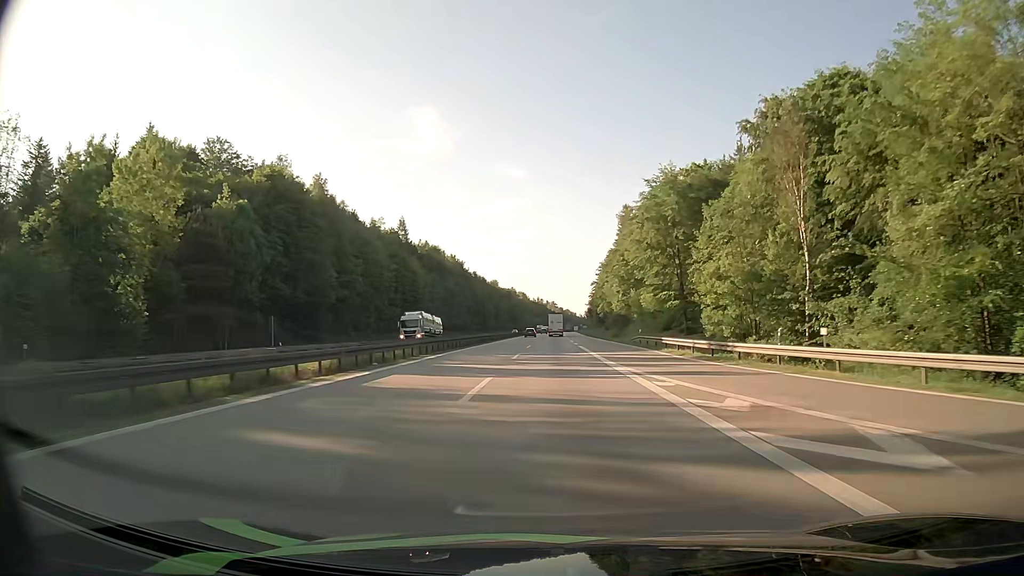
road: motorway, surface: asphalt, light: Day
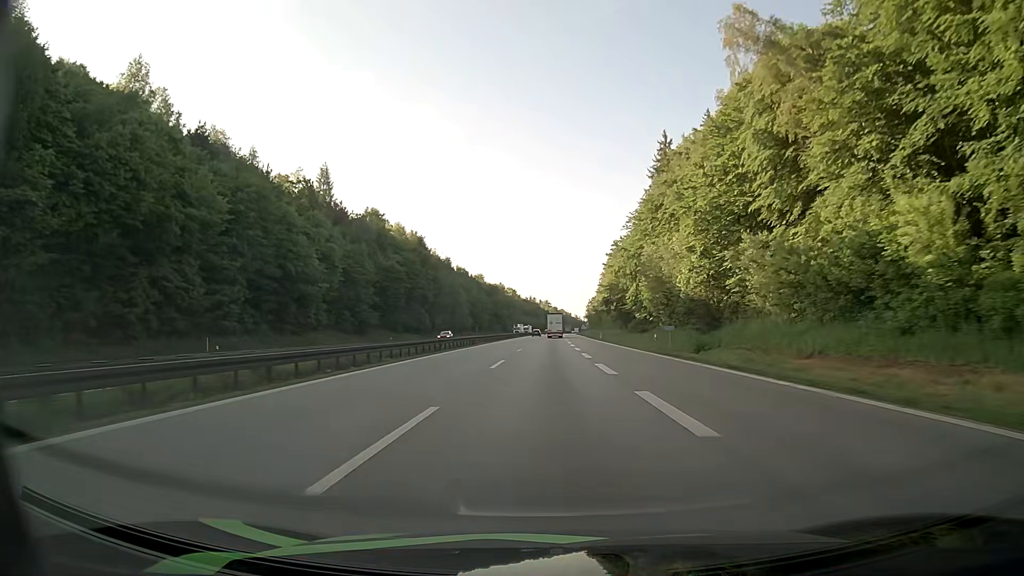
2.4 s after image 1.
(+0.3, +61.8) m; +1°
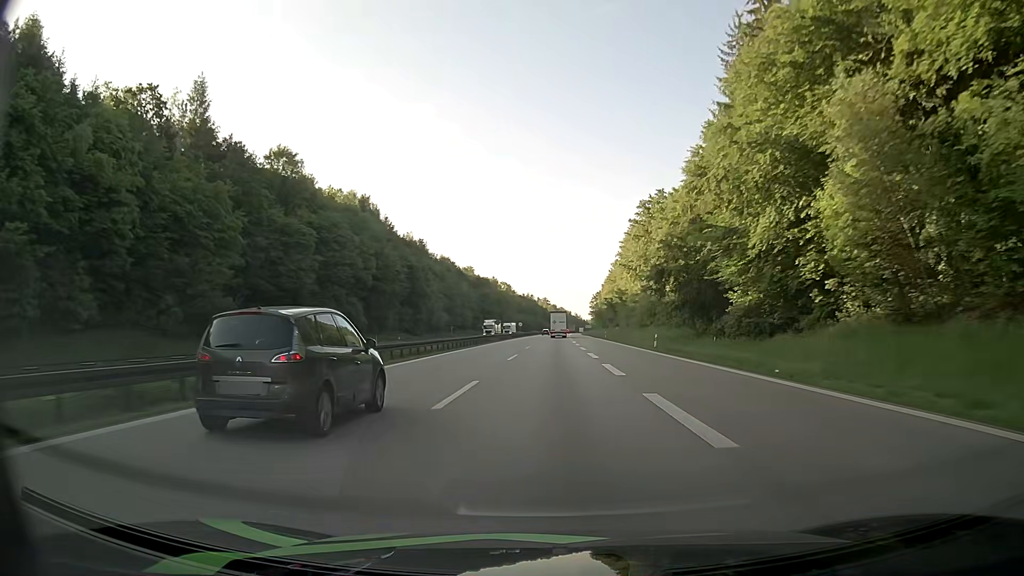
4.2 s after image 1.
(0.0, +49.0) m; 0°
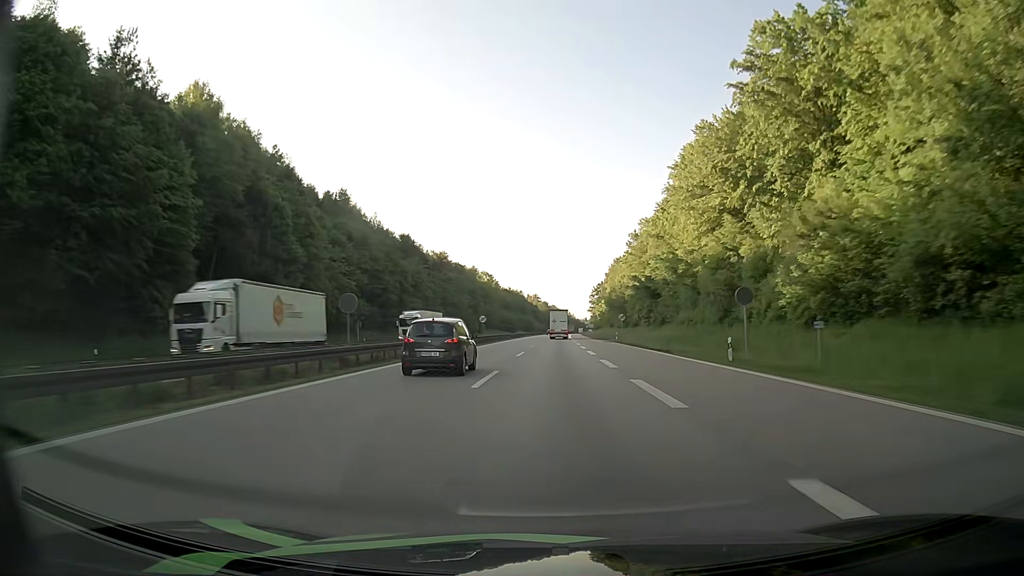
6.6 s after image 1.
(+0.3, +68.6) m; +1°
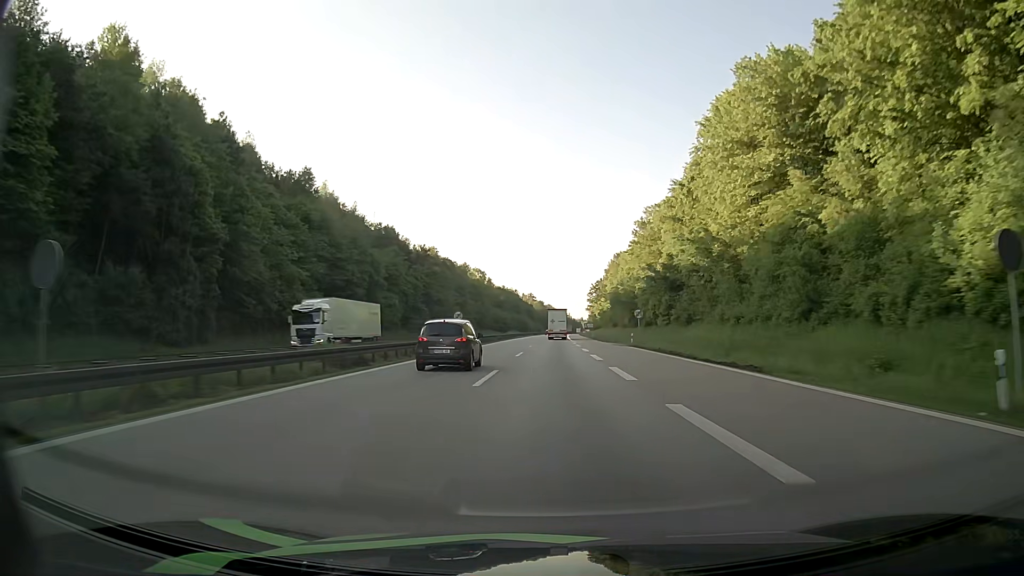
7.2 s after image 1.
(+0.1, +17.8) m; 0°
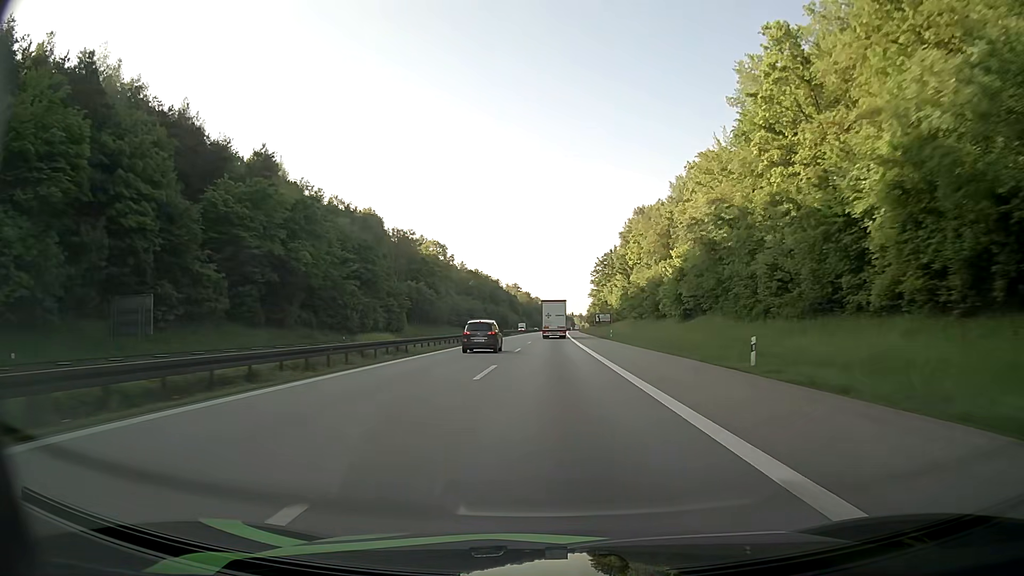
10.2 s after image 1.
(+0.9, +89.4) m; +1°
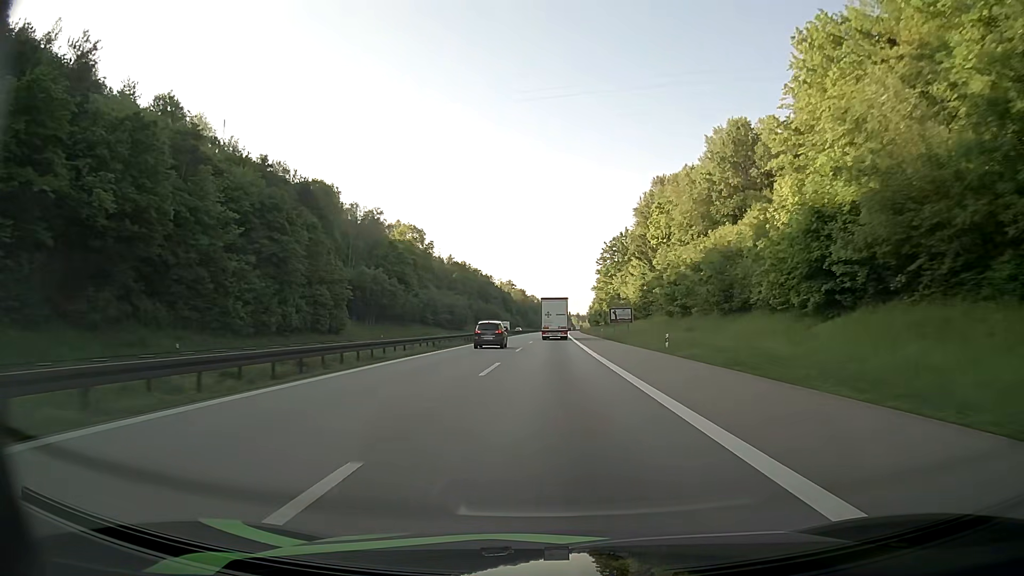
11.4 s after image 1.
(+0.1, +34.7) m; 0°
